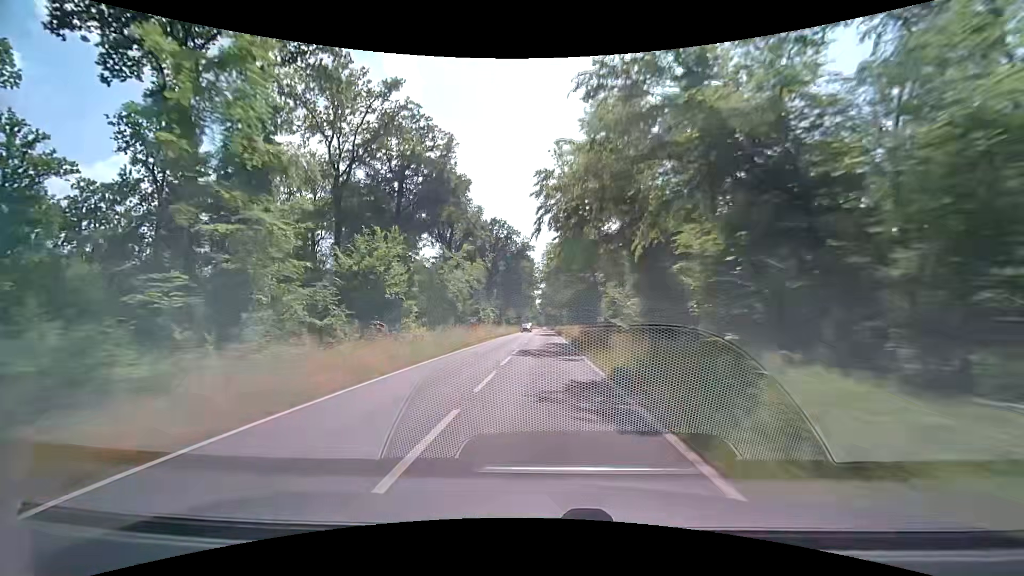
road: secondary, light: Day
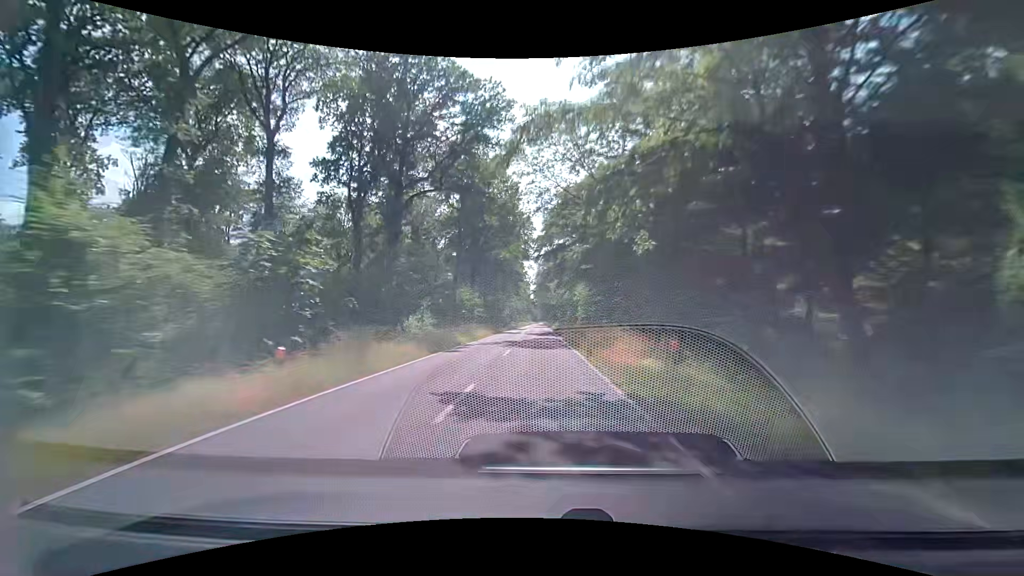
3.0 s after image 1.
(0.0, +75.7) m; +1°
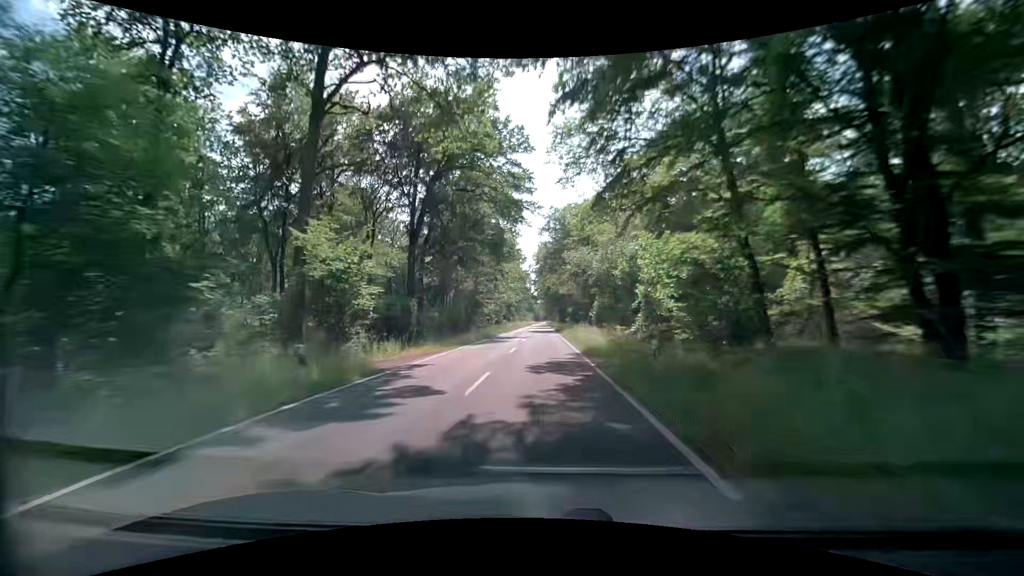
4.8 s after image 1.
(-0.5, +45.7) m; -1°
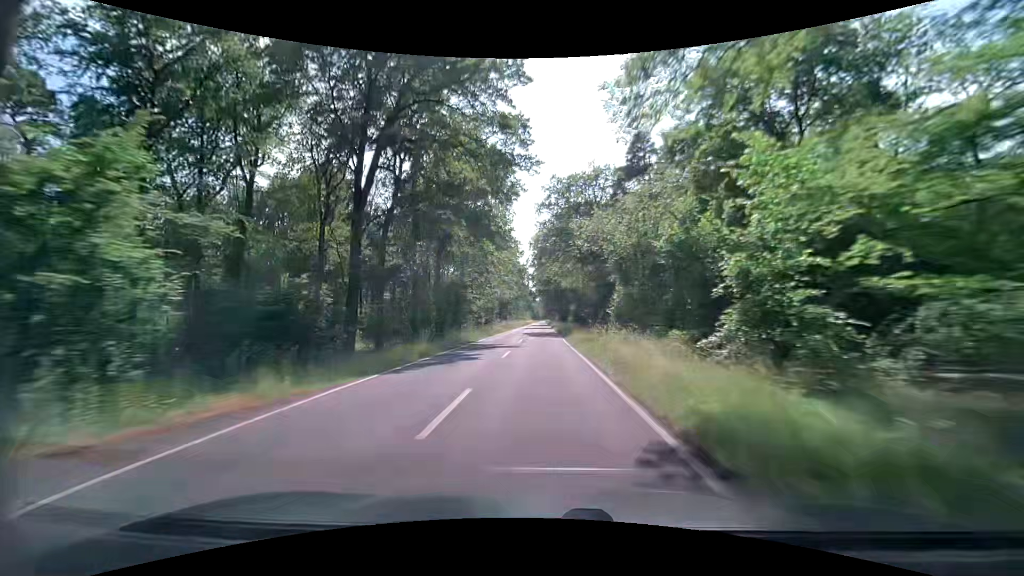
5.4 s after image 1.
(-0.1, +15.0) m; 0°
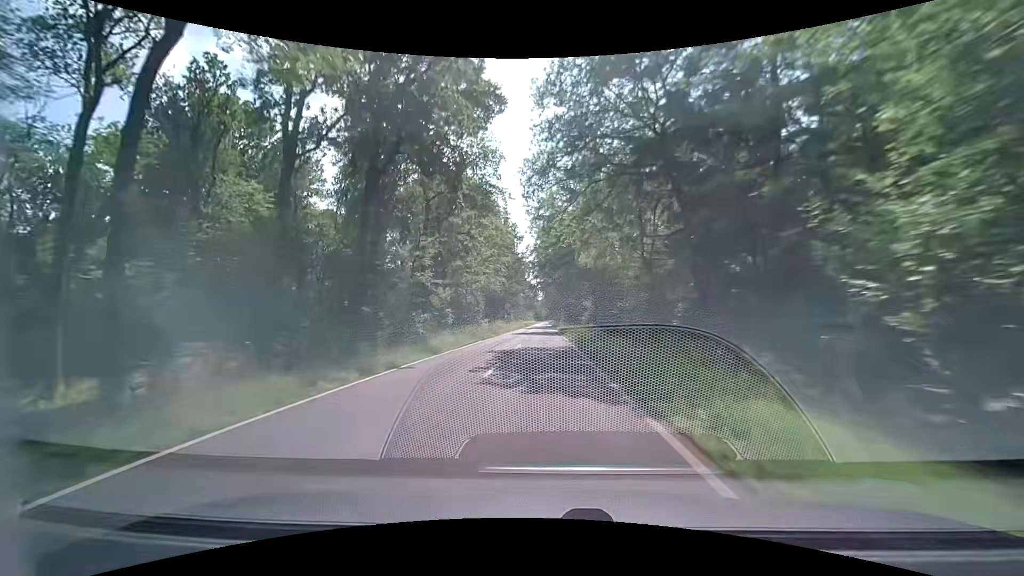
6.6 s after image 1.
(-0.1, +30.2) m; 0°
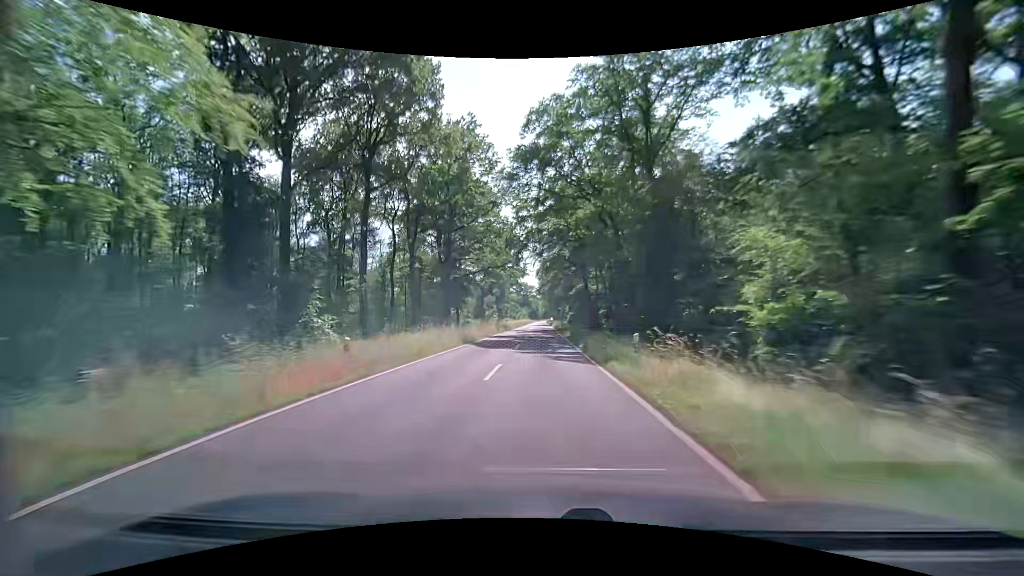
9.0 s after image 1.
(-0.3, +60.8) m; -1°
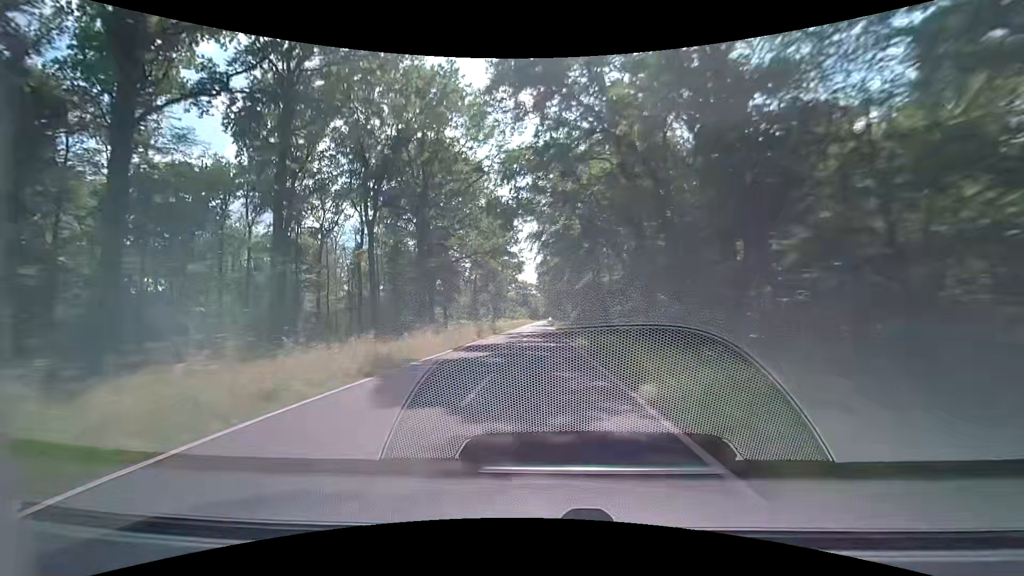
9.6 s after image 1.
(+0.1, +15.3) m; +1°
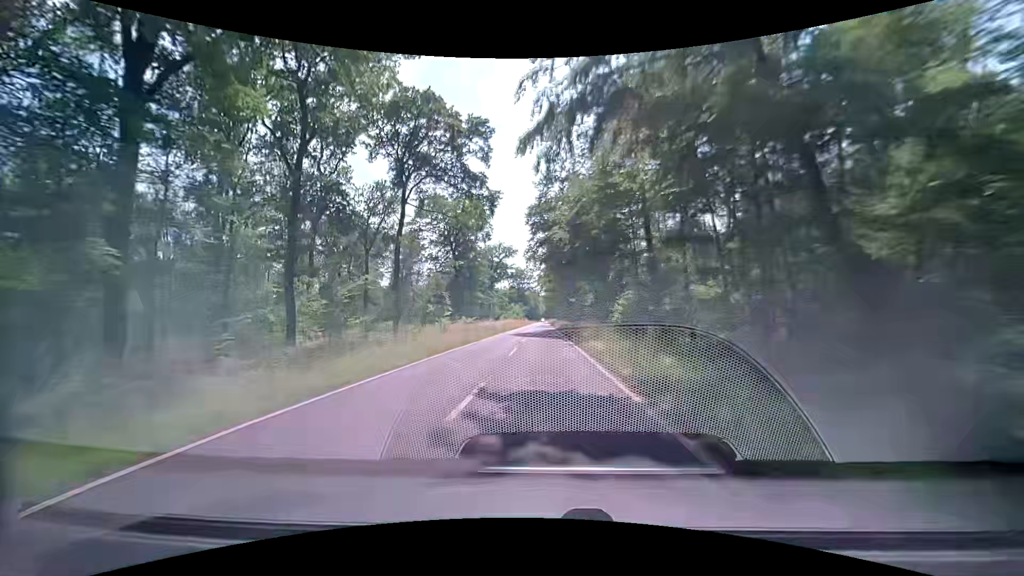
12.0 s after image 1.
(-0.3, +61.2) m; 0°
(0, +10) (0, +20) (0, +30) (0, +40) (0, +50) (0, +60) (0, +70) (0, +80) (0, +90) (0, +100) m
